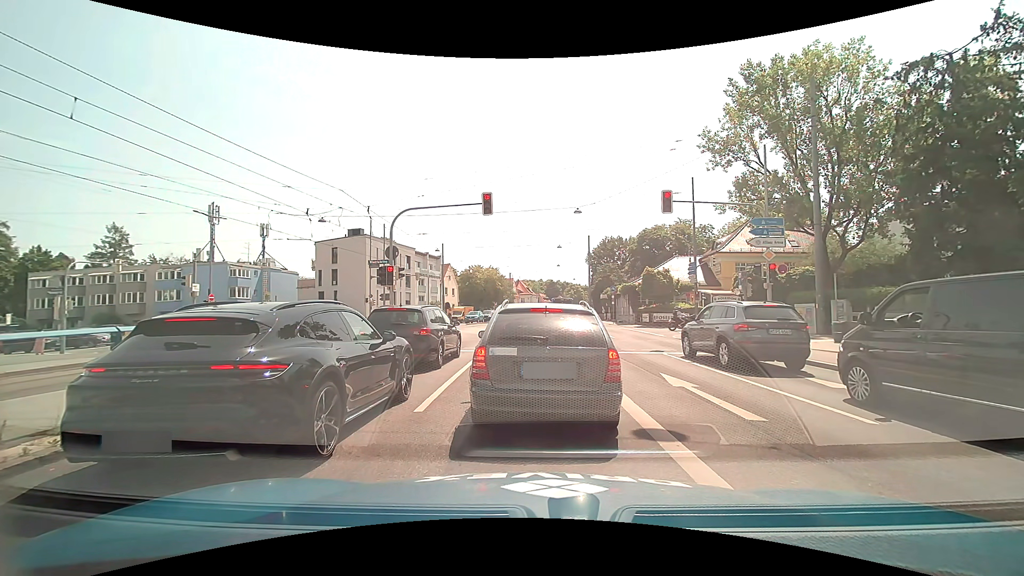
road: primary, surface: asphalt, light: Day
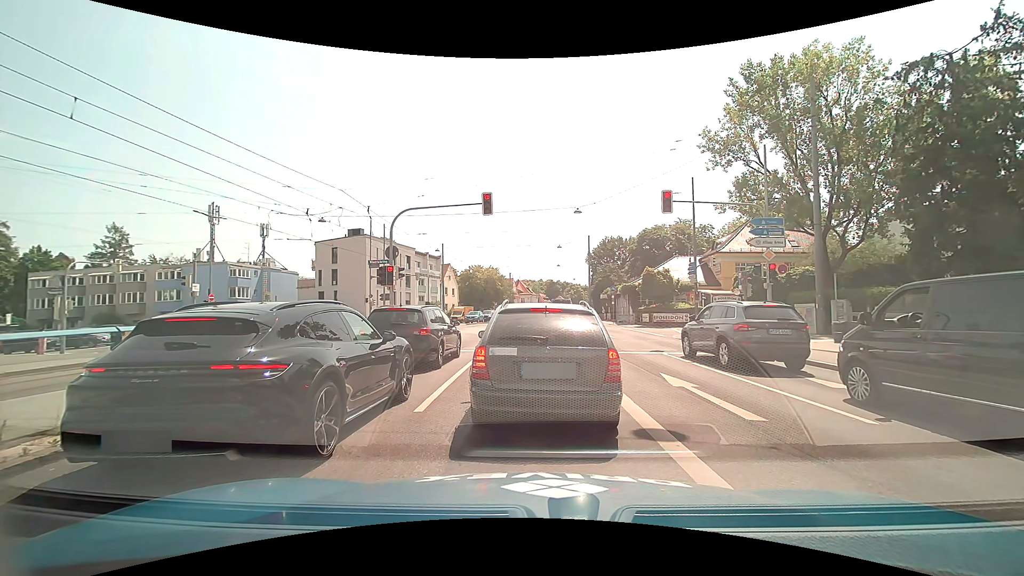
(0.0, 0.0) m; 0°
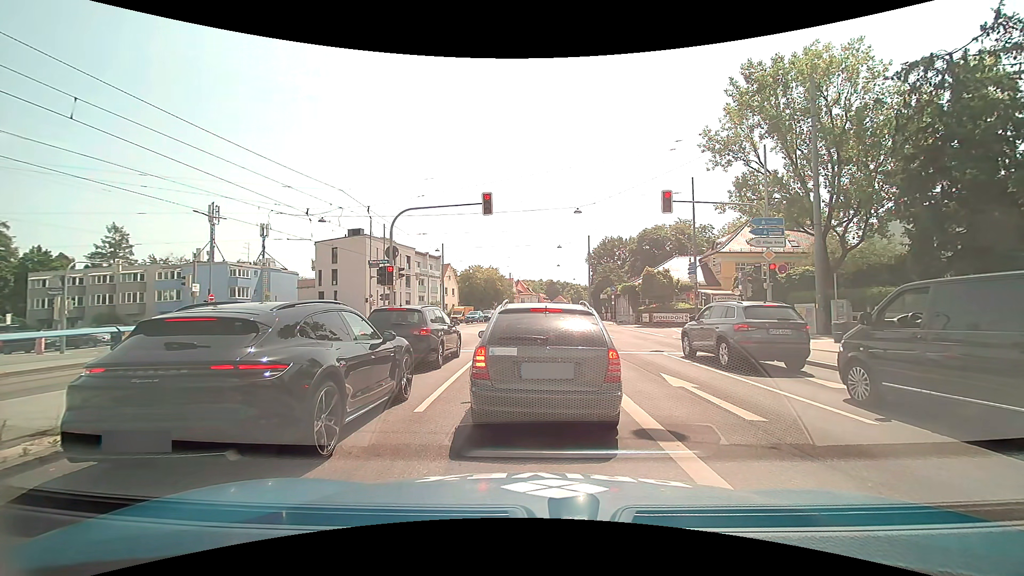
(0.0, 0.0) m; 0°
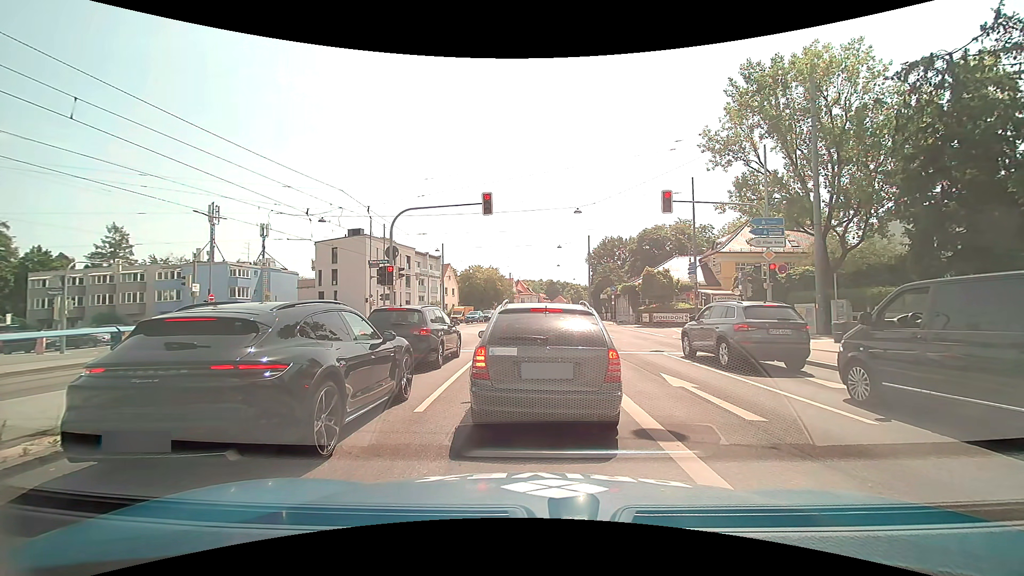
(0.0, 0.0) m; 0°
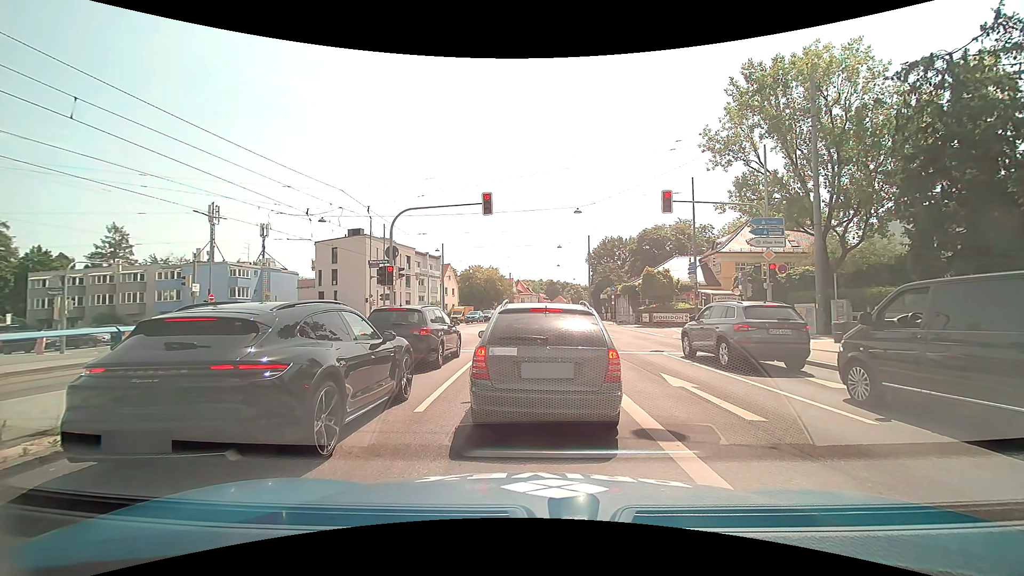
(0.0, 0.0) m; 0°
